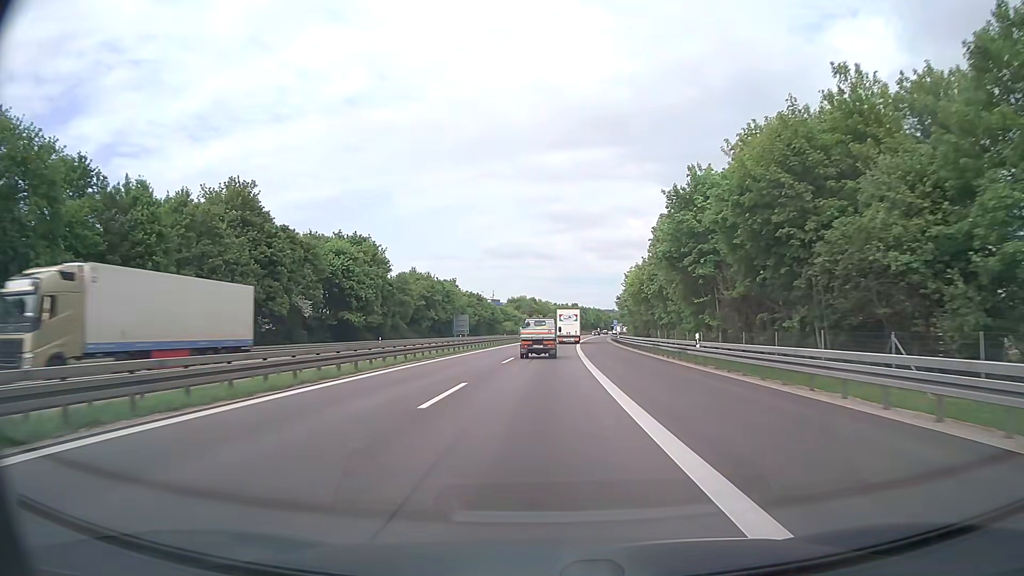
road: motorway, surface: asphalt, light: Day
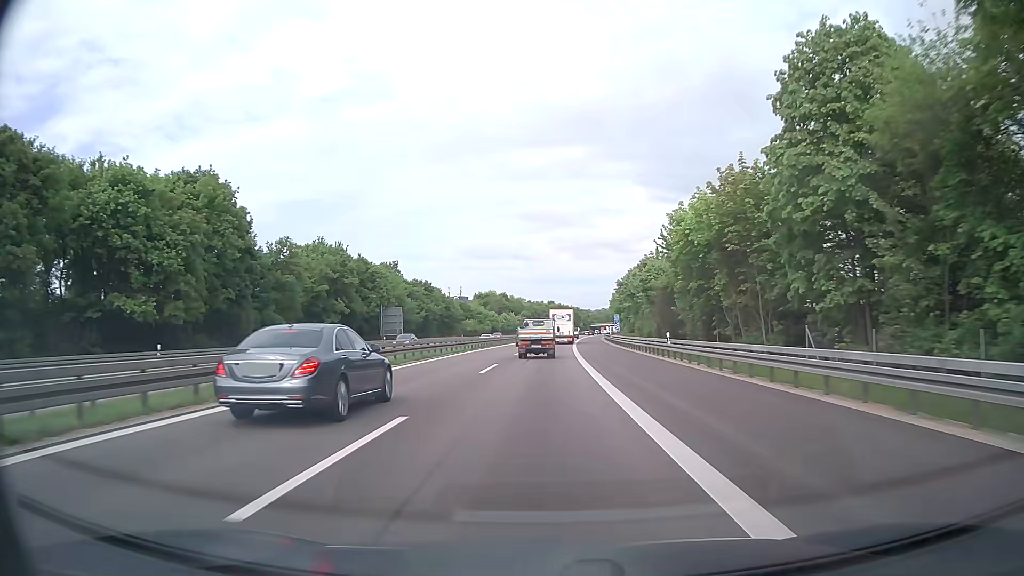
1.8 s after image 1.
(+0.8, +43.5) m; +2°
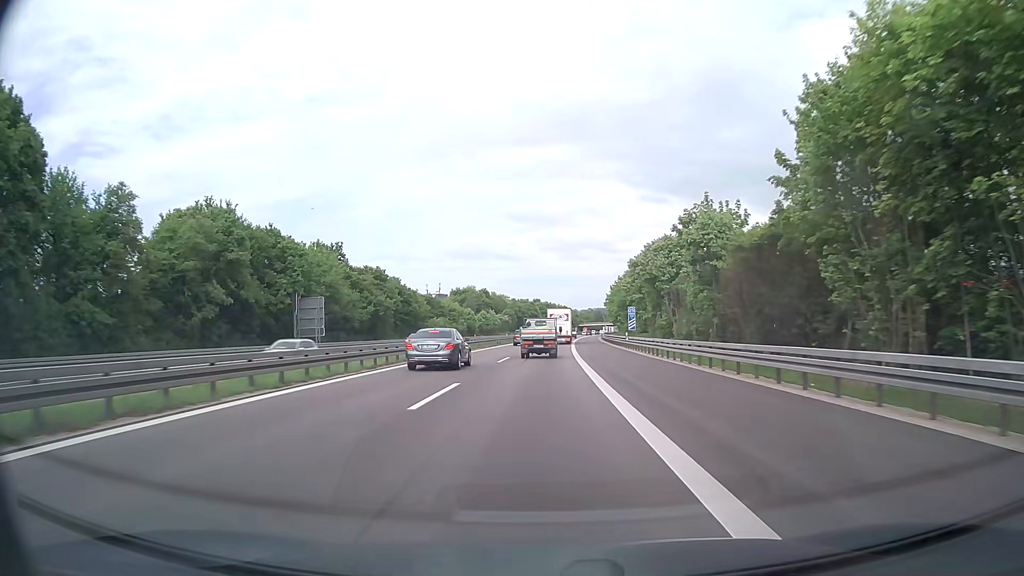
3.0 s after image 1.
(+0.3, +29.0) m; +1°
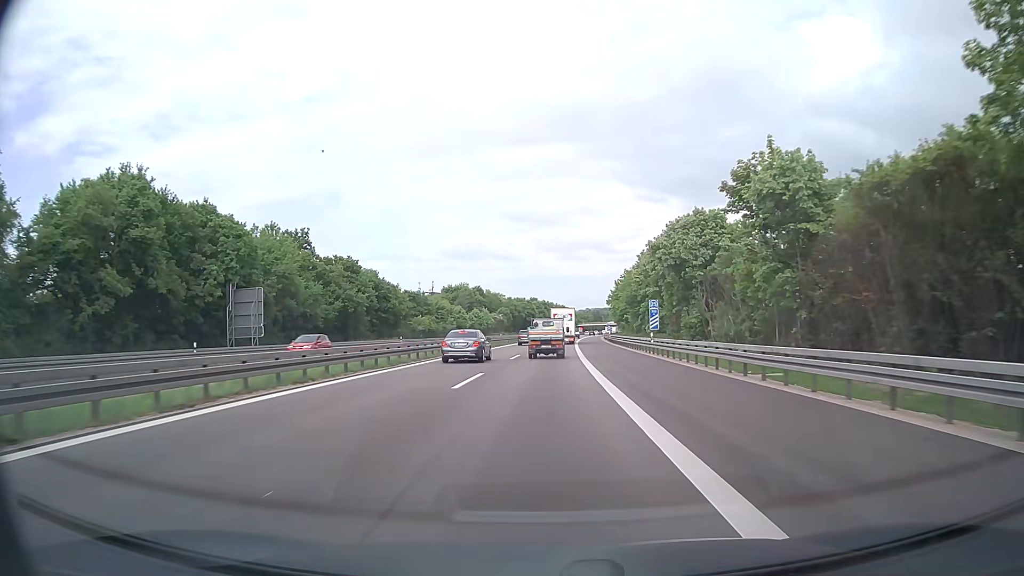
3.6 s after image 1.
(0.0, +14.5) m; 0°
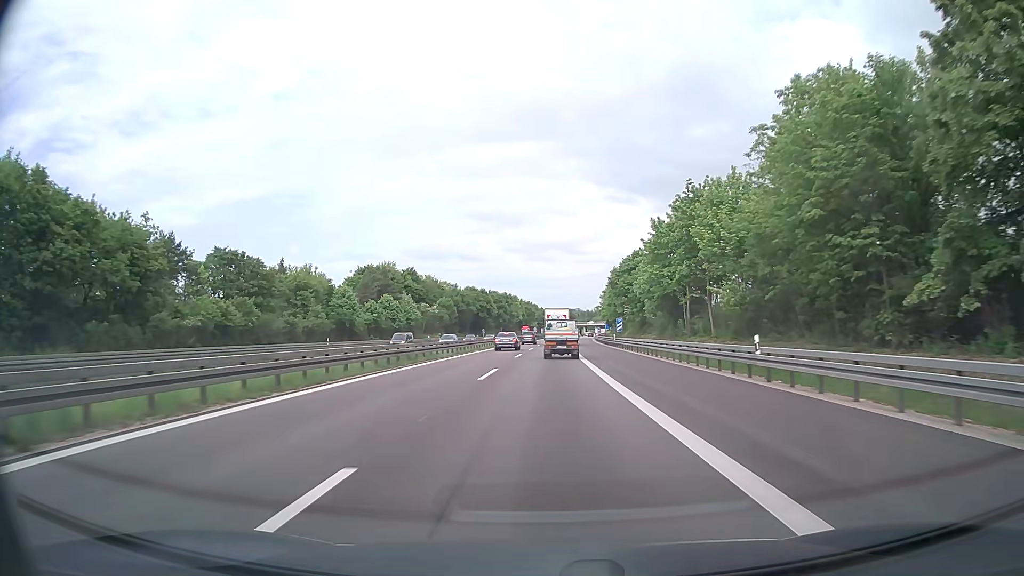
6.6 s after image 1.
(+1.5, +72.4) m; +3°
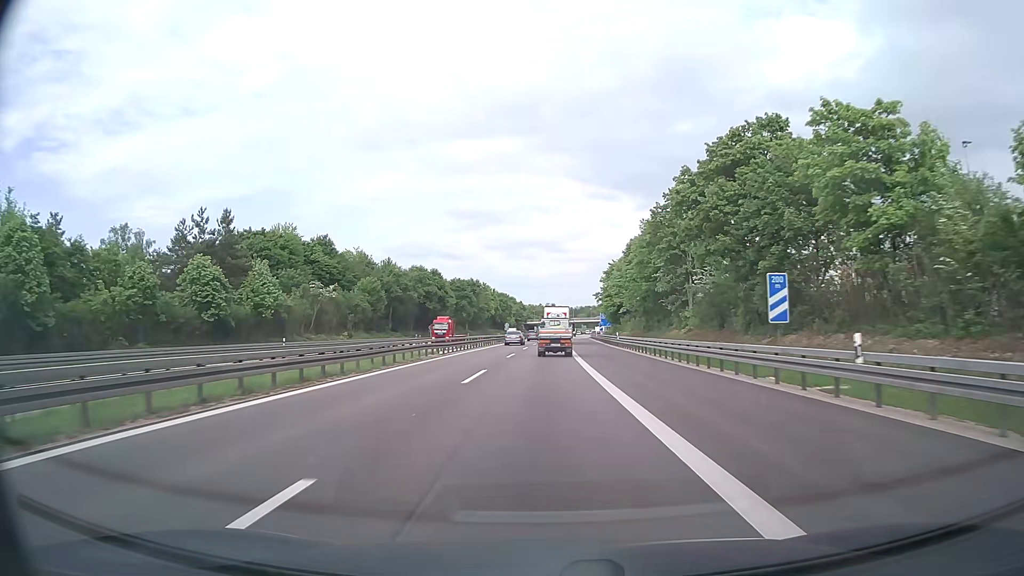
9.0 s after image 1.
(+1.0, +57.8) m; +2°
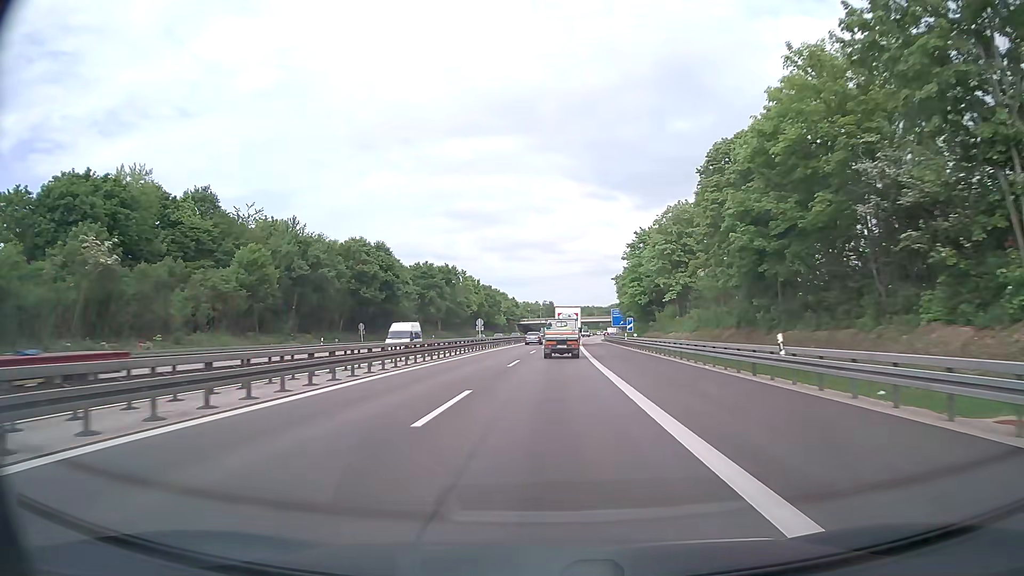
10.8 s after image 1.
(+0.3, +44.4) m; 0°
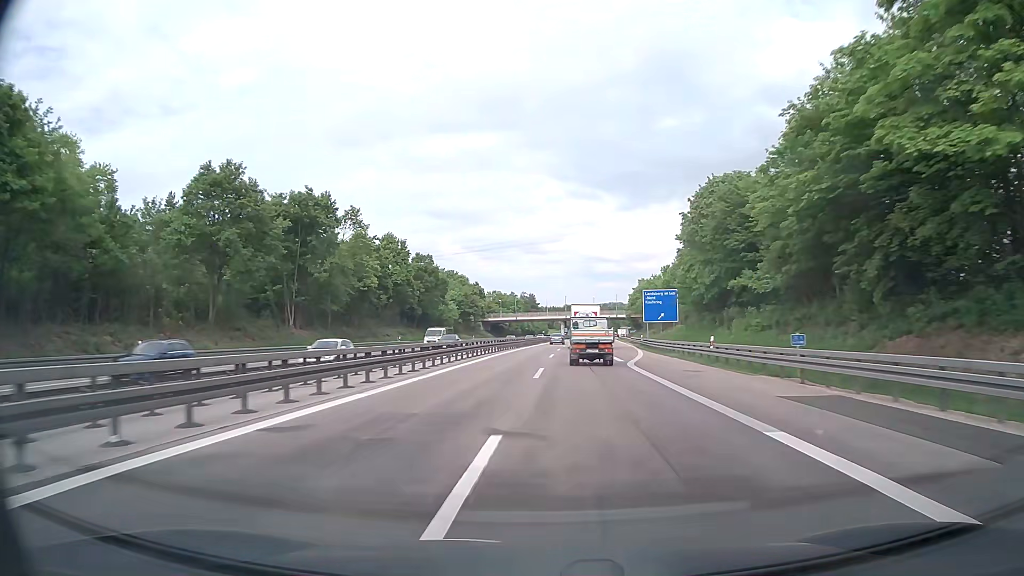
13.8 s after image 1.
(+1.3, +79.0) m; +2°
(0, +10) (0, +20) (0, +30) (0, +40) (0, +50) (0, +60) (+1, +70) (+1, +80) (+2, +90) (+2, +100) m
